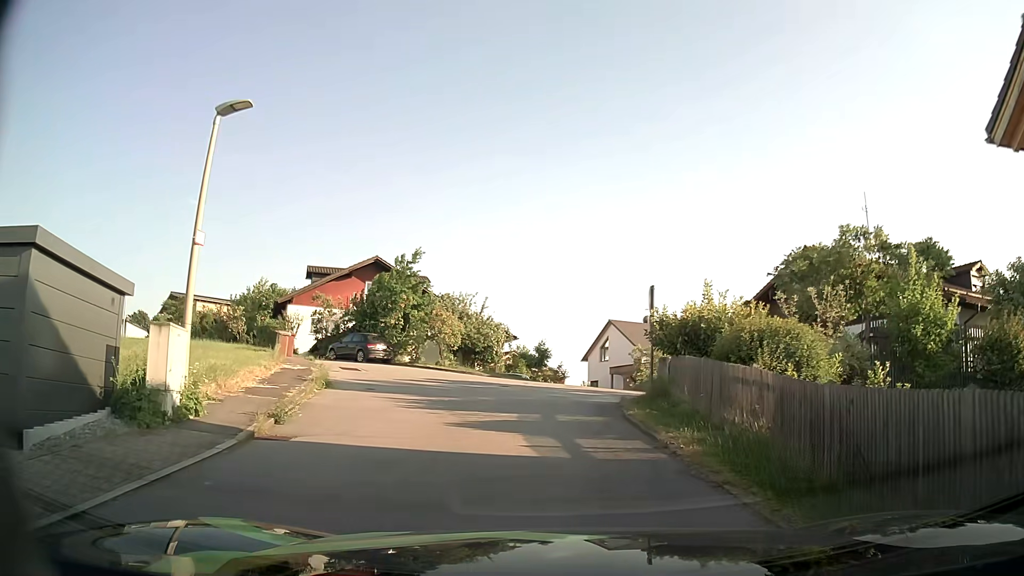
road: residential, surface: asphalt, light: Day
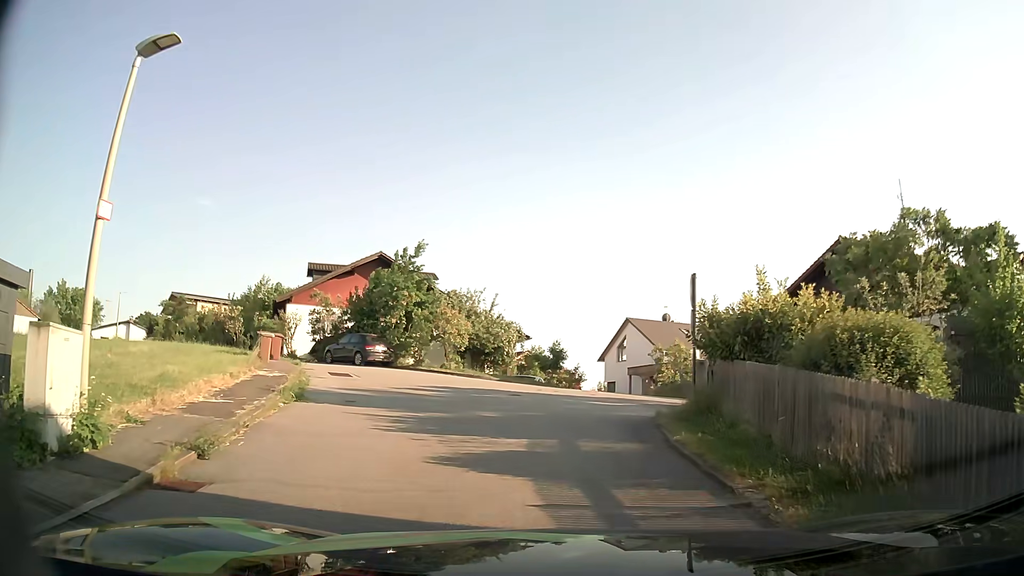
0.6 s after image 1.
(-0.1, +2.8) m; -2°
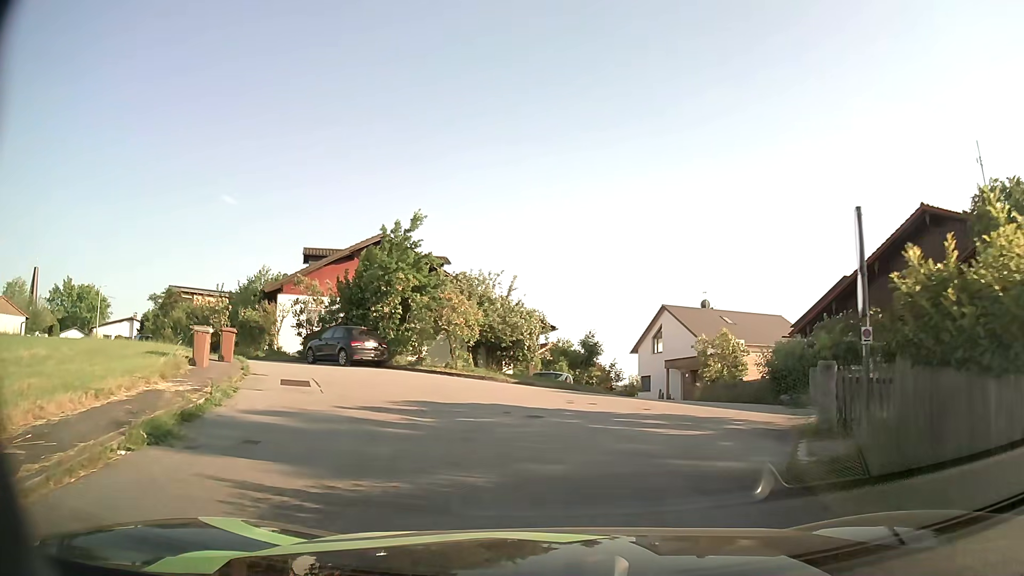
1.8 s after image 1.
(0.0, +5.8) m; -2°
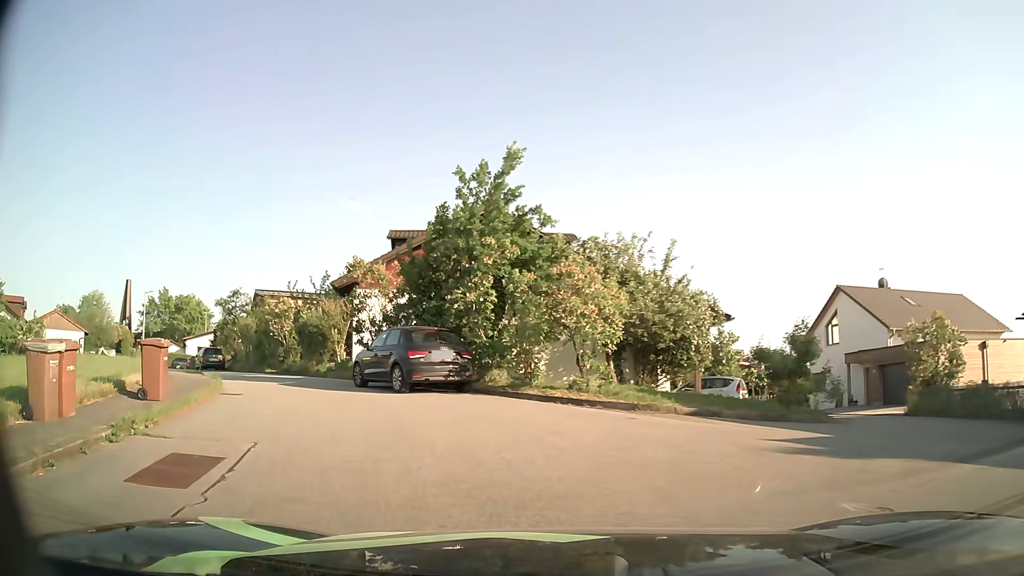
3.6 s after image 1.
(-0.6, +9.5) m; -10°
(-2, +10) (-8, +18) (-14, +26) (-20, +34) (-26, +41) (-32, +49) (-38, +58) (-45, +65) (-51, +73) (-58, +80) m
